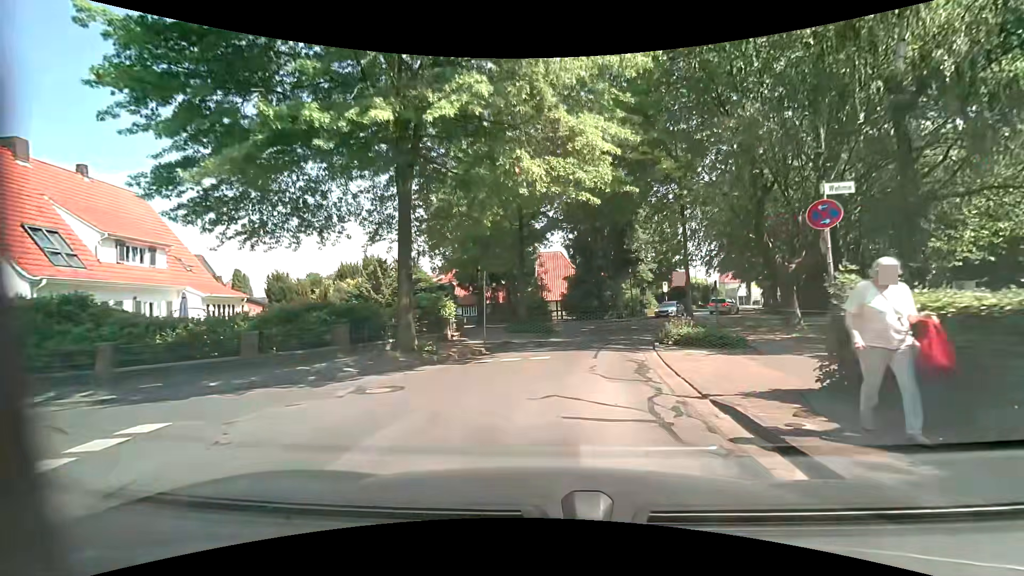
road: residential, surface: asphalt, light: Day
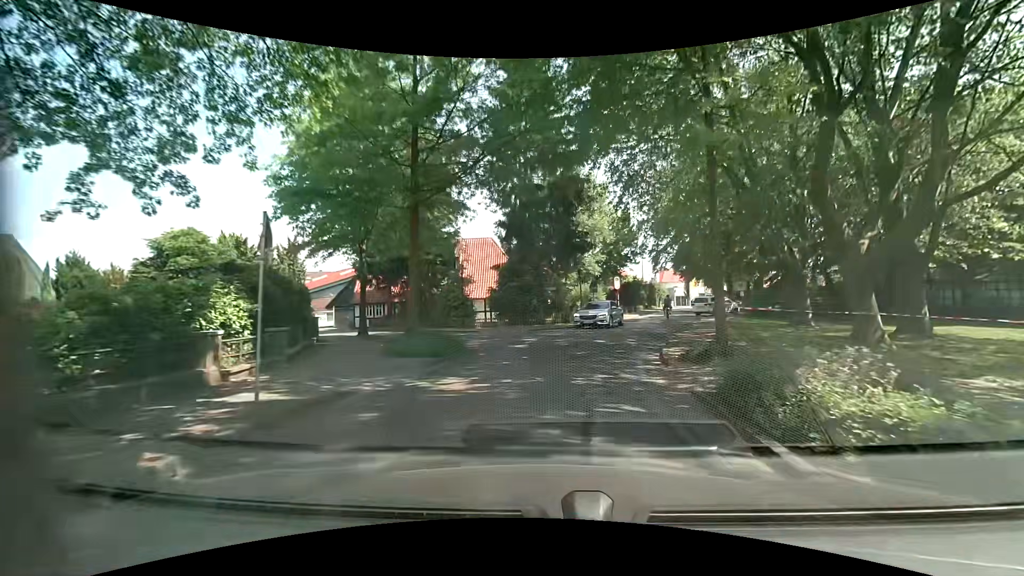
(+0.5, +11.9) m; +7°
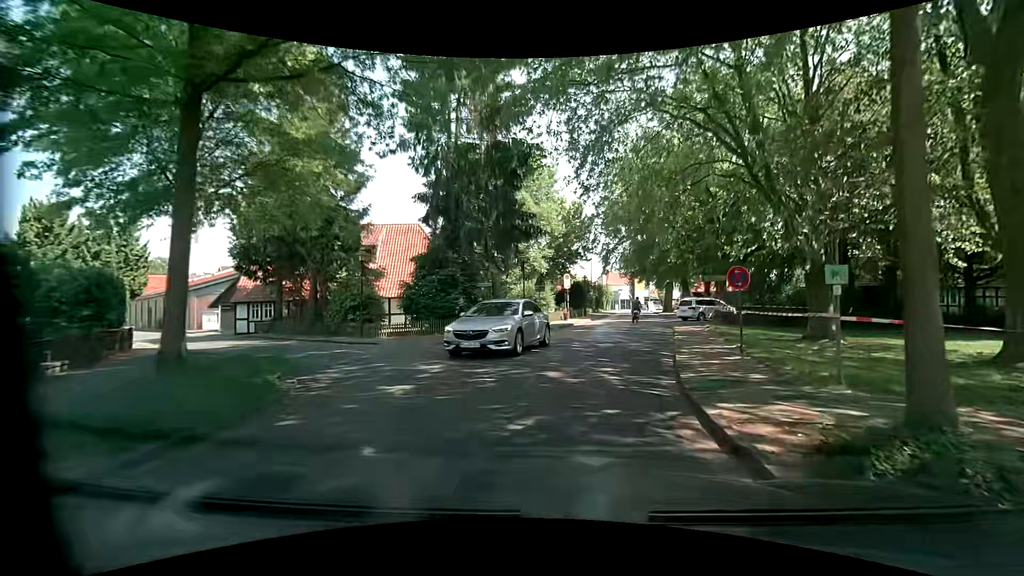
(+0.4, +8.2) m; +7°
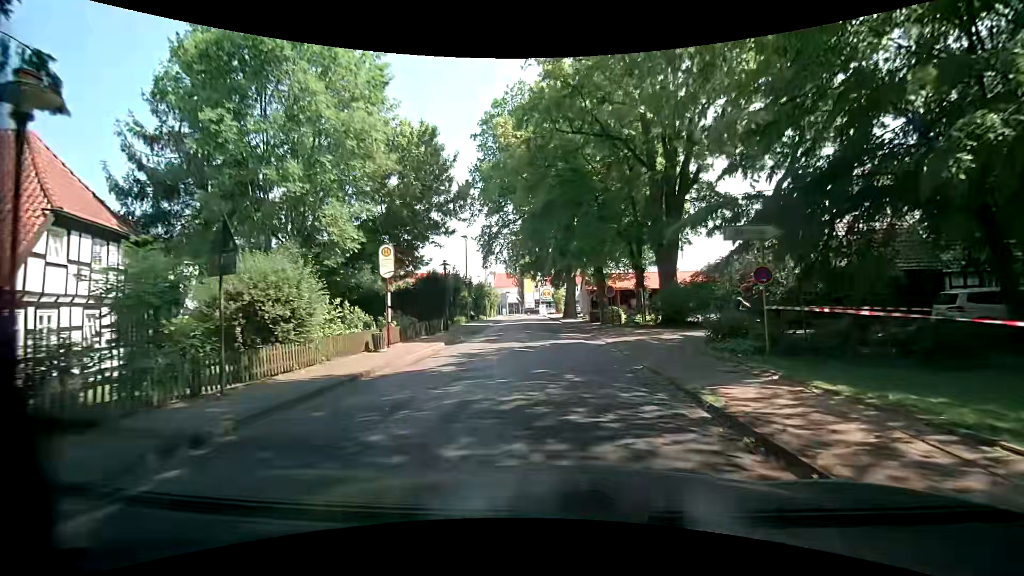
(+2.8, +21.5) m; +13°
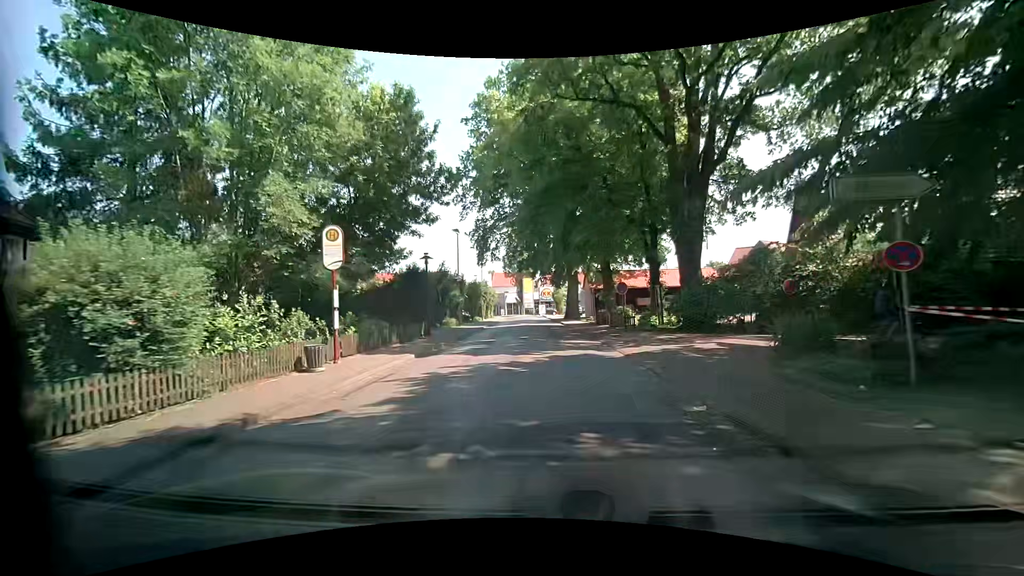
(0.0, +4.3) m; -2°
